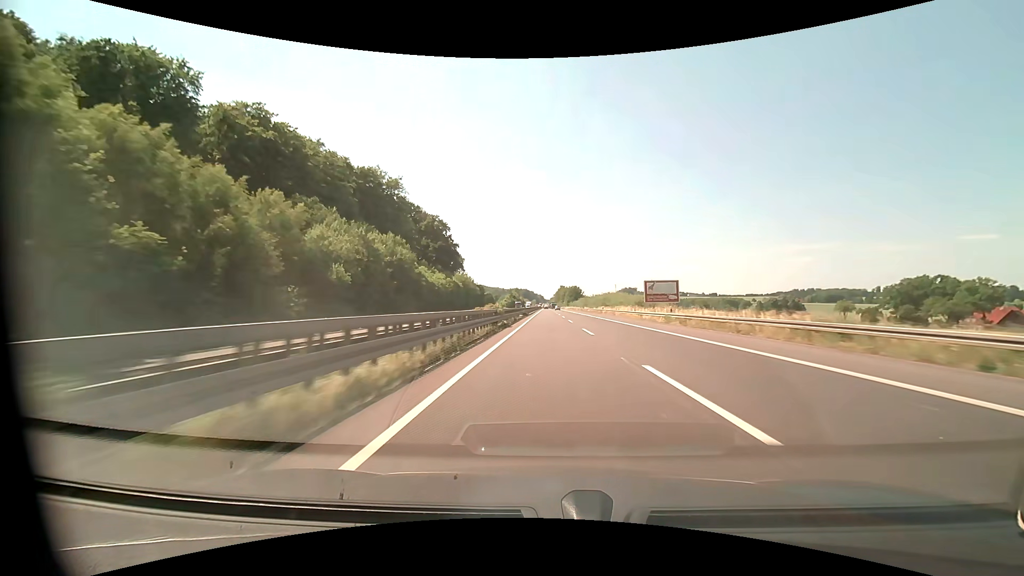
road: motorway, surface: asphalt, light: Day
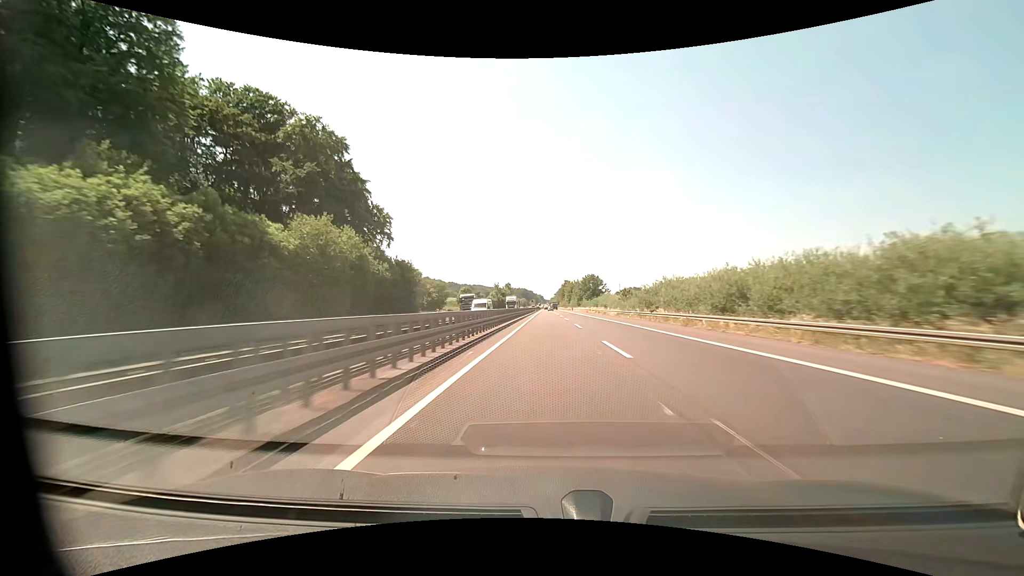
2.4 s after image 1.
(0.0, +83.0) m; 0°
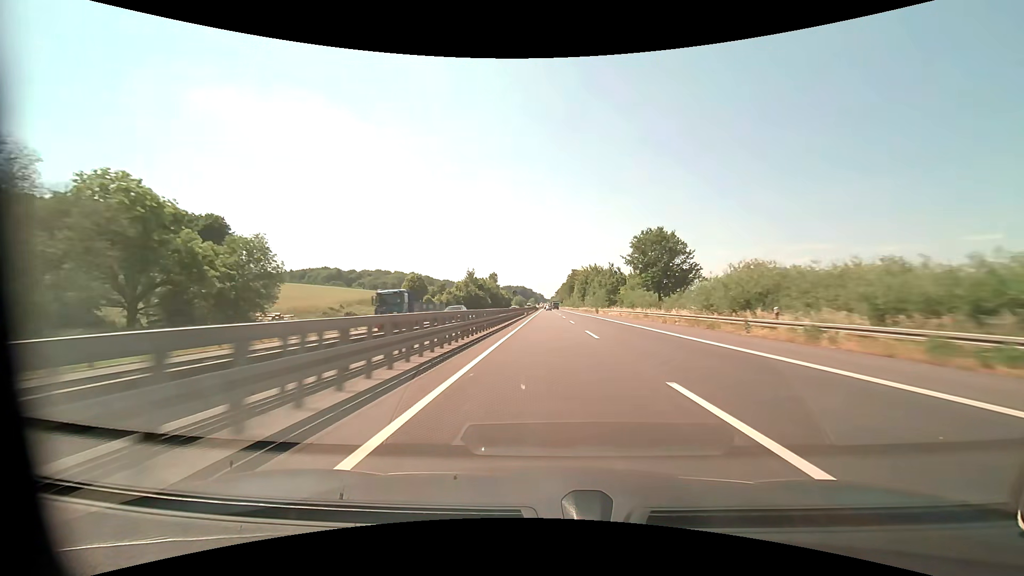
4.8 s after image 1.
(0.0, +83.0) m; 0°
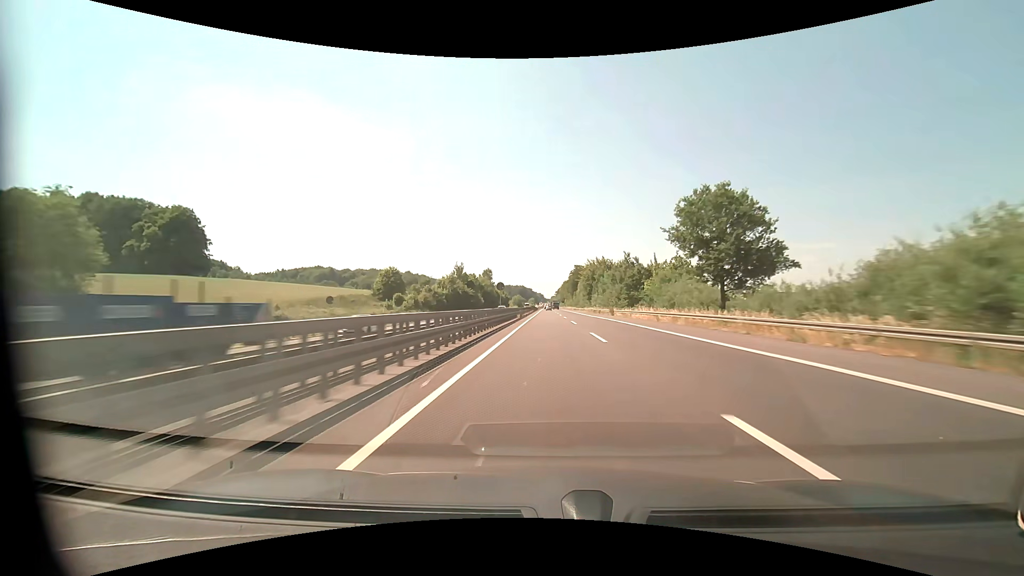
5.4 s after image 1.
(0.0, +20.8) m; 0°
(0, +10) (0, +20) (0, +30) (0, +40) (0, +50) (0, +60) (0, +70) (0, +80) (0, +90) (0, +100) m
